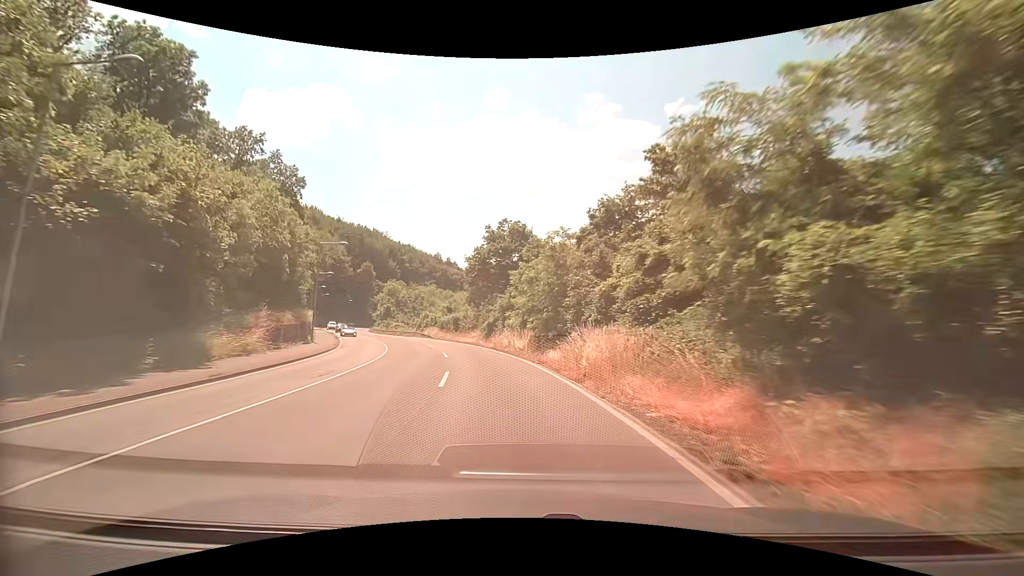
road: secondary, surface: asphalt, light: Day
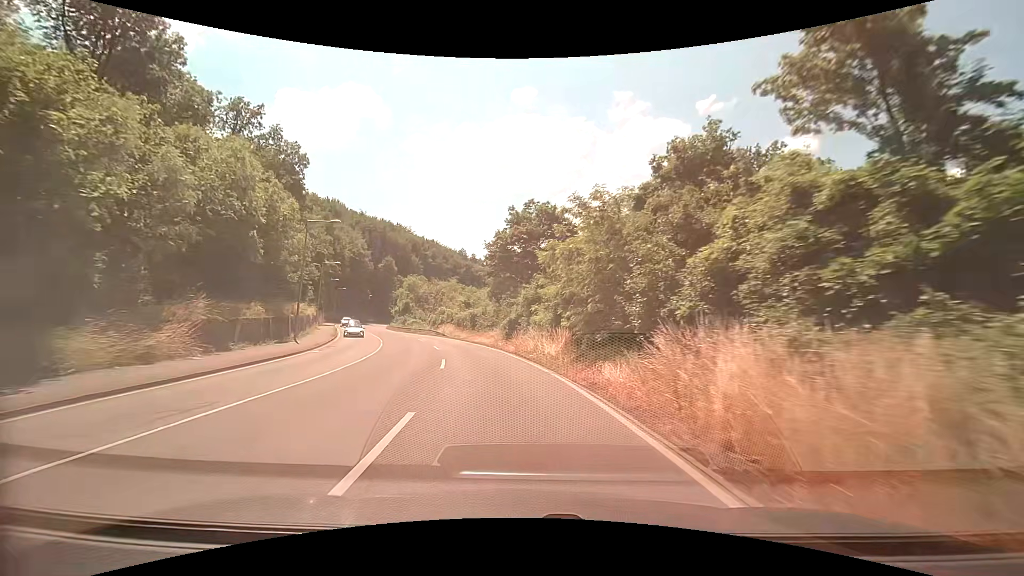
(-0.2, +8.1) m; -3°
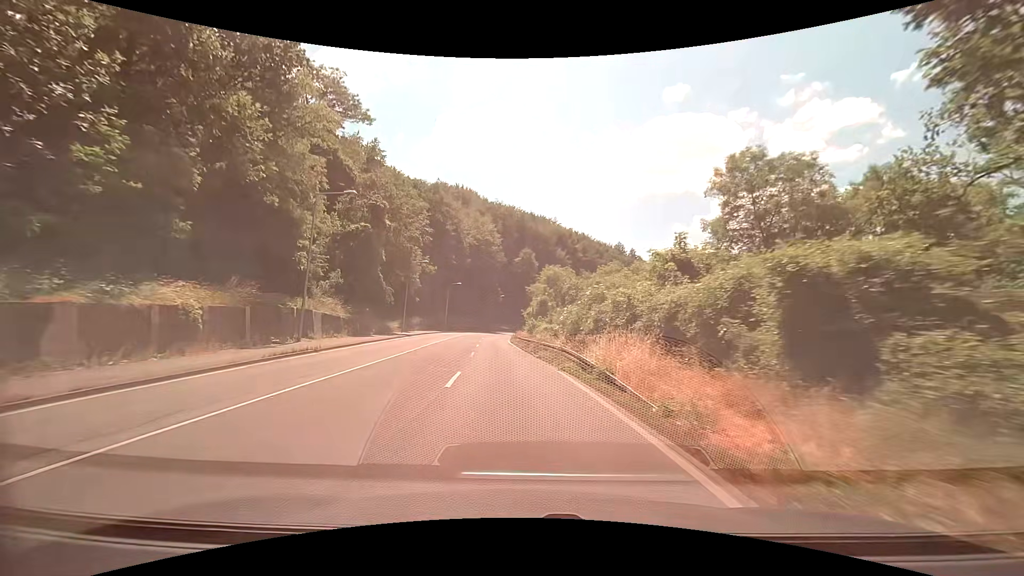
(-6.5, +40.4) m; -17°
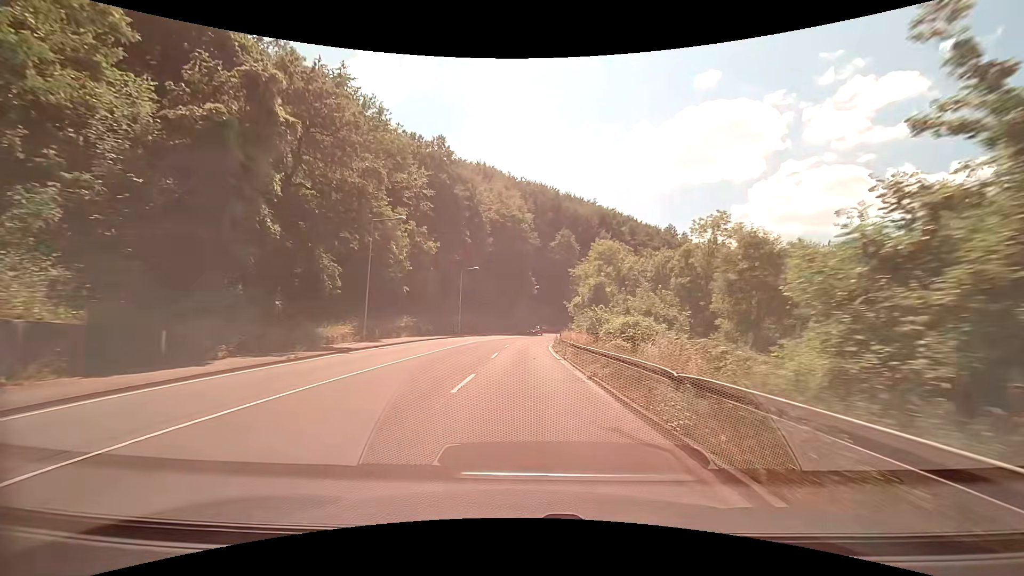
(-1.3, +25.3) m; -4°
(0, +10) (0, +20) (0, +30) (0, +40) (+1, +50) (+2, +60) (+3, +70) (+6, +79) (+9, +89) (+14, +98) m
